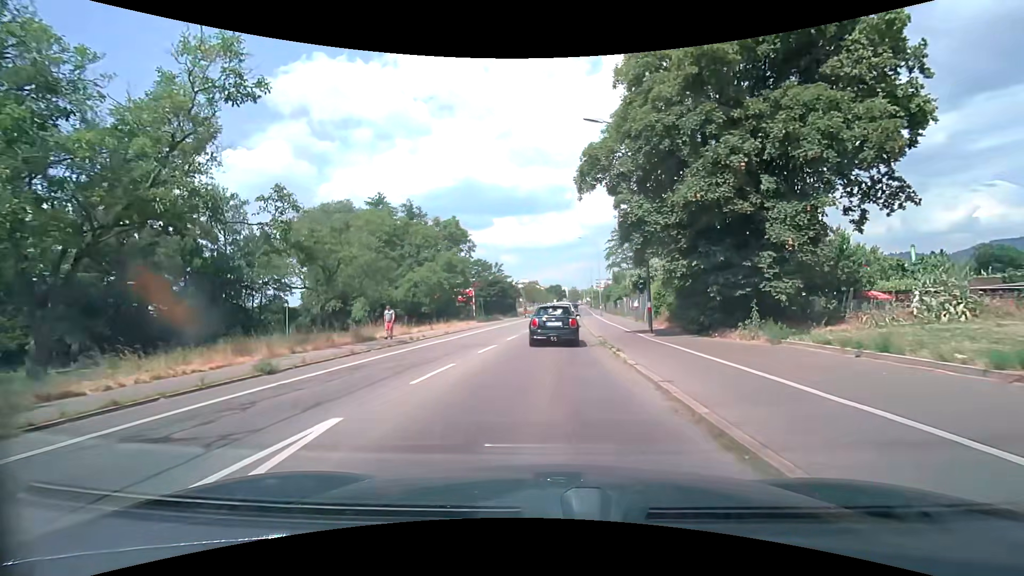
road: secondary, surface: asphalt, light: Day
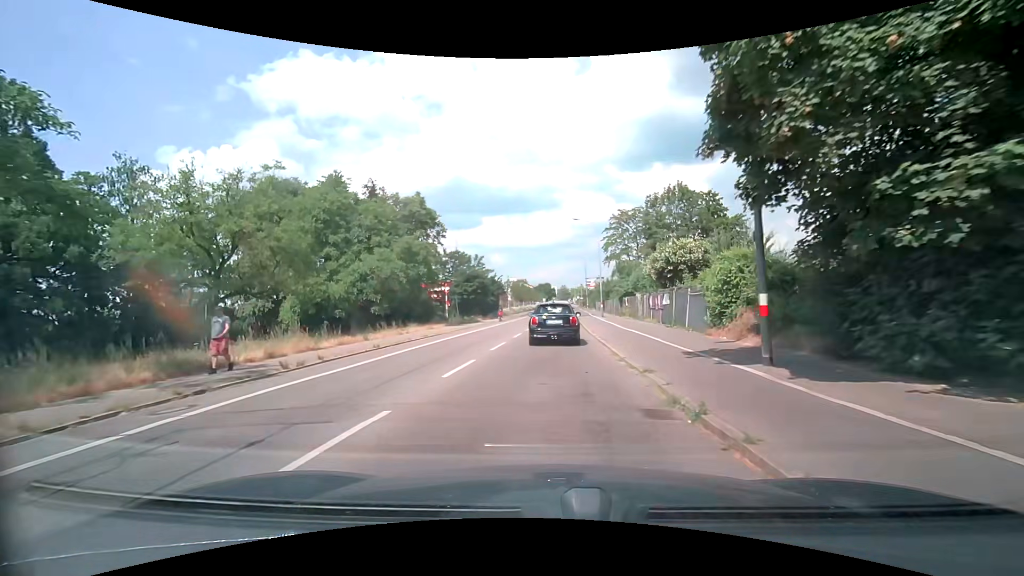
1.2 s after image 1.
(+0.1, +11.6) m; +2°
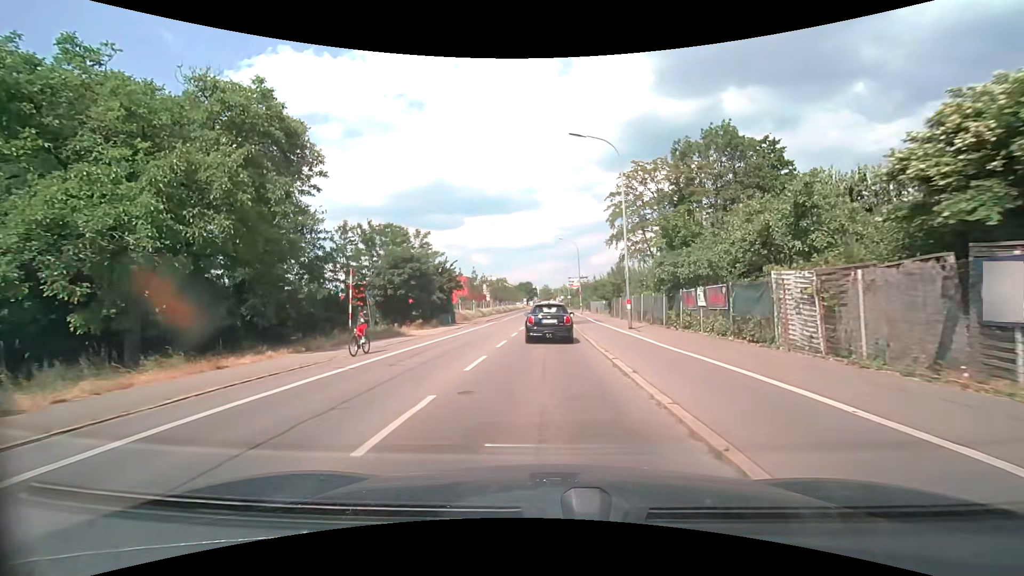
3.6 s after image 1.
(+0.3, +22.9) m; +2°
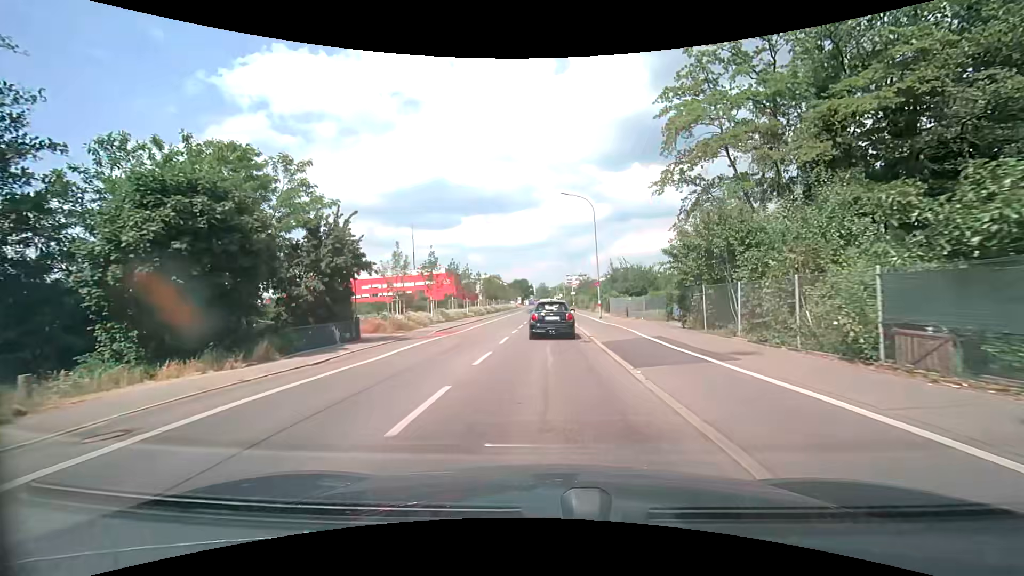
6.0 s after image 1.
(+0.1, +23.5) m; 0°
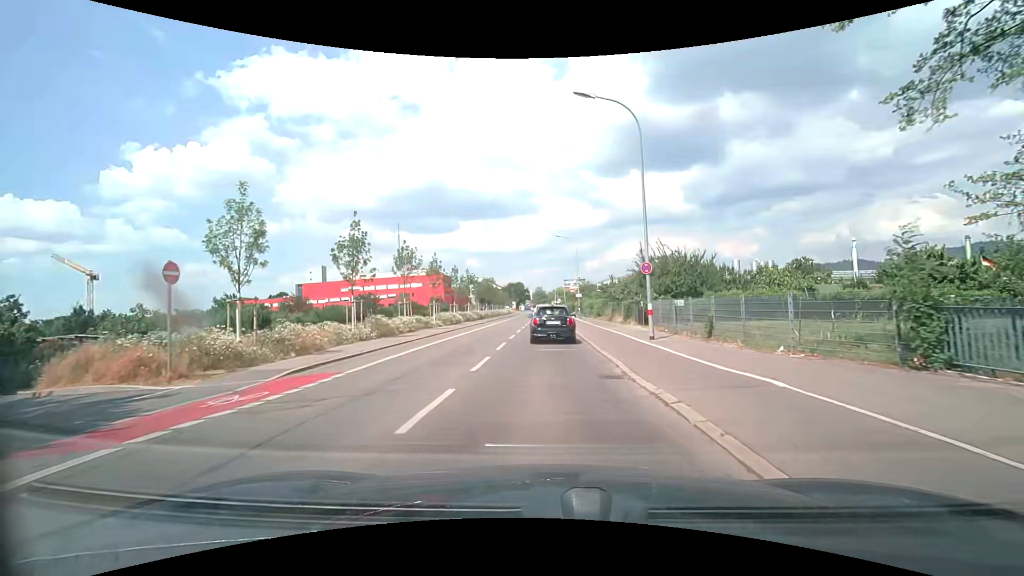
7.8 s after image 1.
(0.0, +17.7) m; +1°
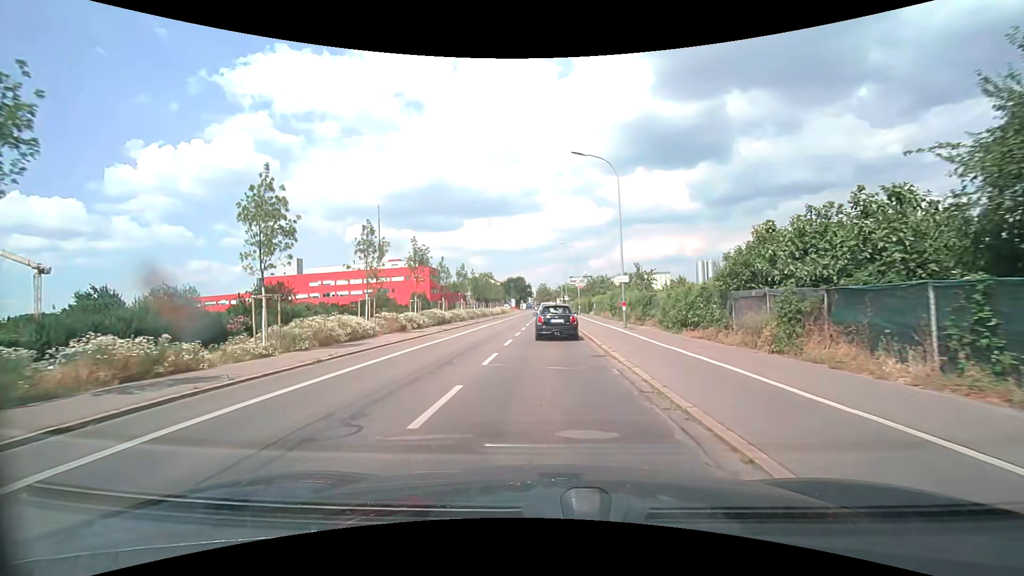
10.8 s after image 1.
(-0.3, +28.8) m; -1°
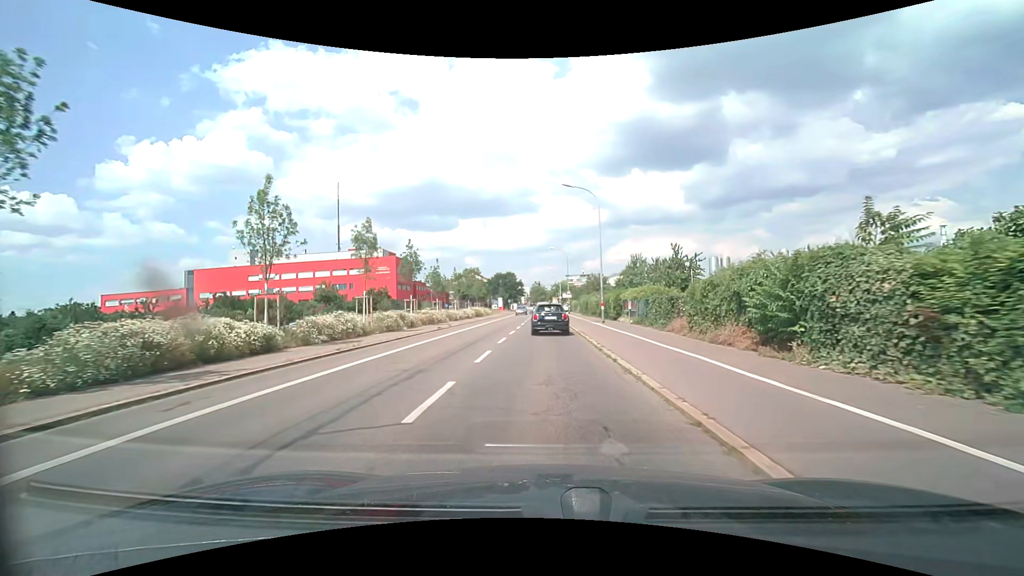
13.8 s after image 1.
(+0.4, +30.0) m; +1°
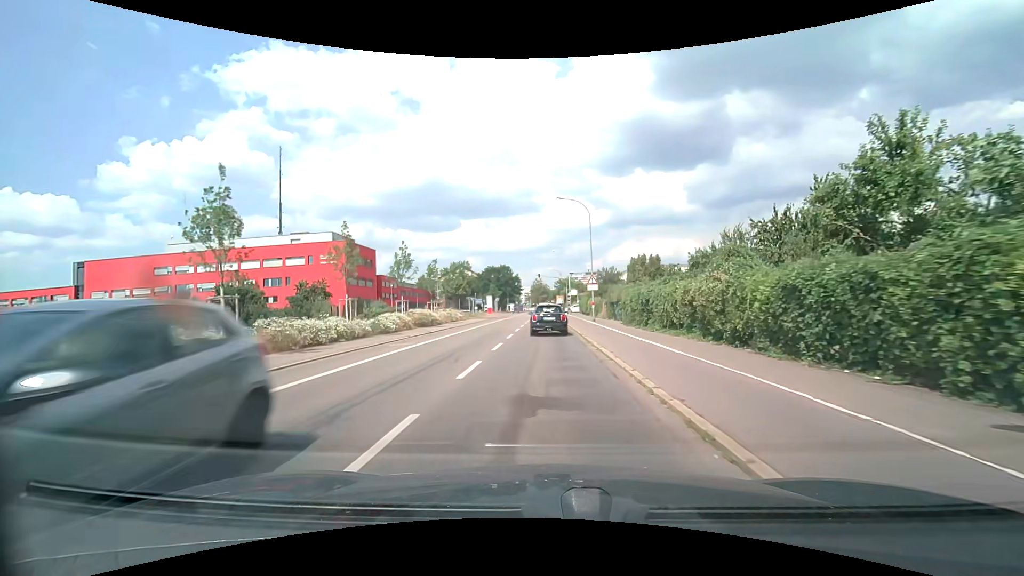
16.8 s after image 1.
(-0.1, +32.6) m; 0°
(0, +10) (0, +20) (0, +30) (0, +40) (0, +50) (0, +60) (0, +70) (0, +80) (0, +90) (0, +100) m
